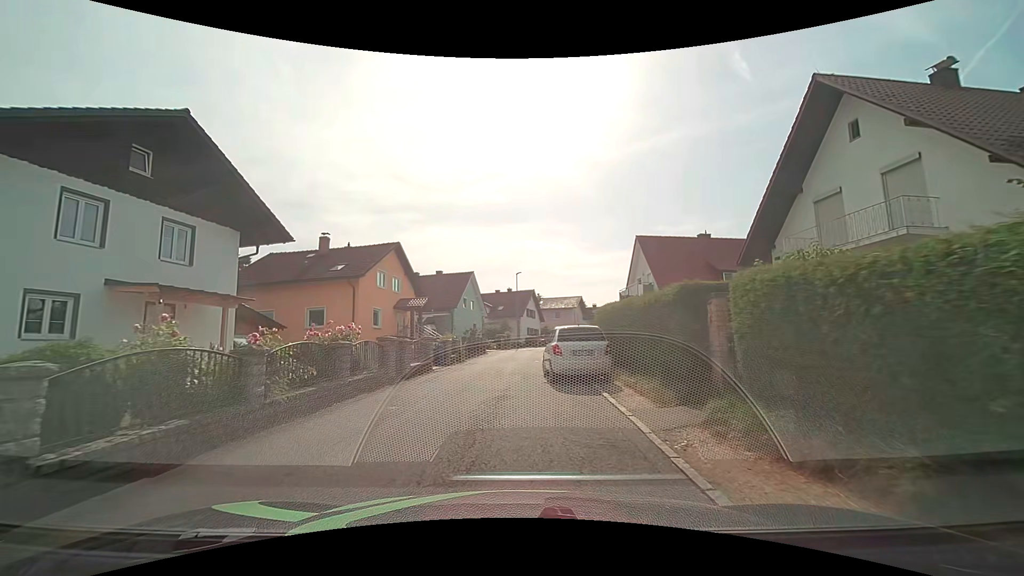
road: residential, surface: asphalt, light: Day
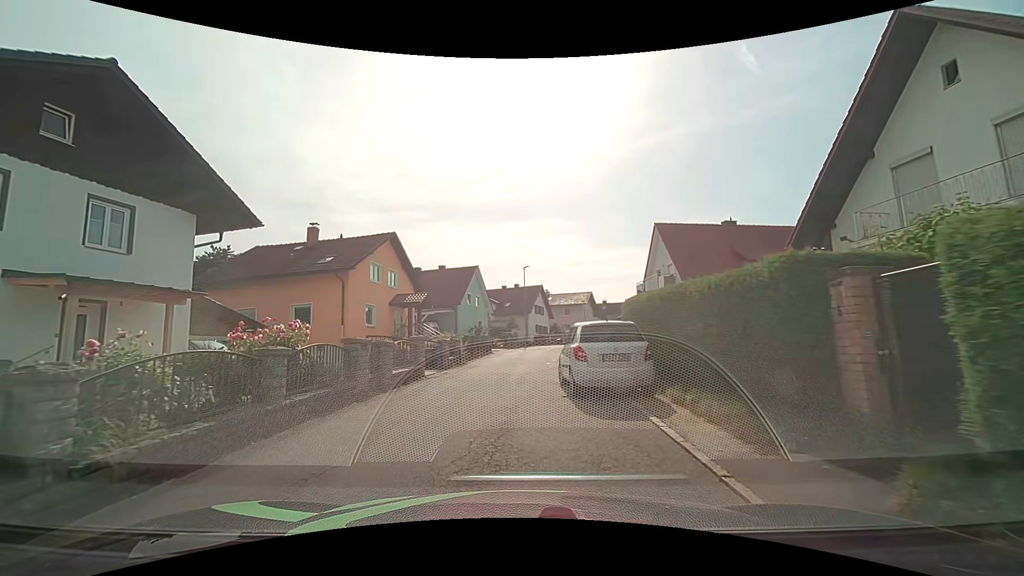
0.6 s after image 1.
(0.0, +3.2) m; -1°
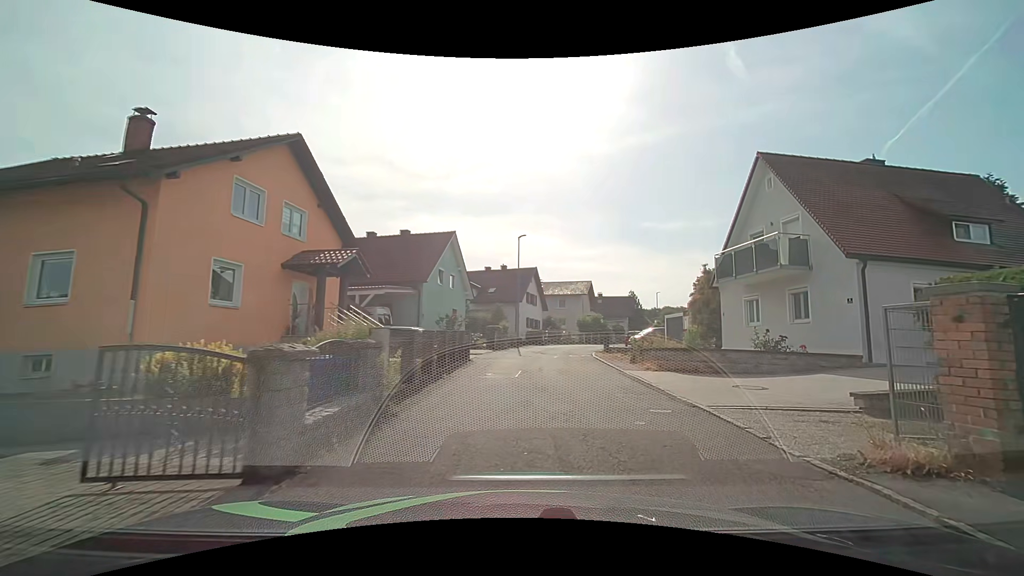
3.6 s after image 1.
(-1.1, +14.7) m; 0°
(+1, +10) (+3, +20) (+4, +30) (+6, +39) (+9, +49) (+13, +58) (+18, +67) (+24, +75) (+29, +83) (+32, +93) m
